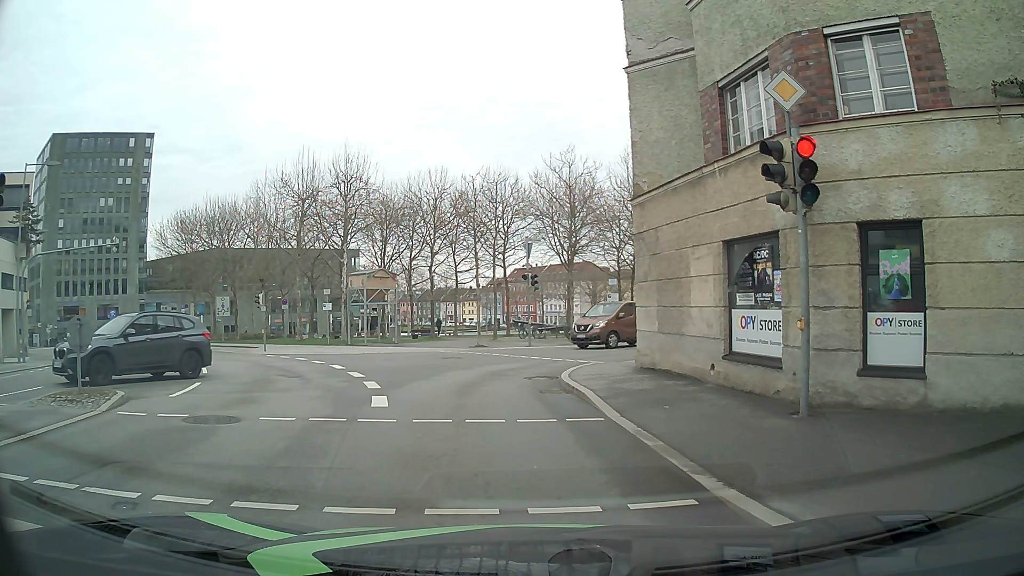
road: tertiary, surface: asphalt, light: Day
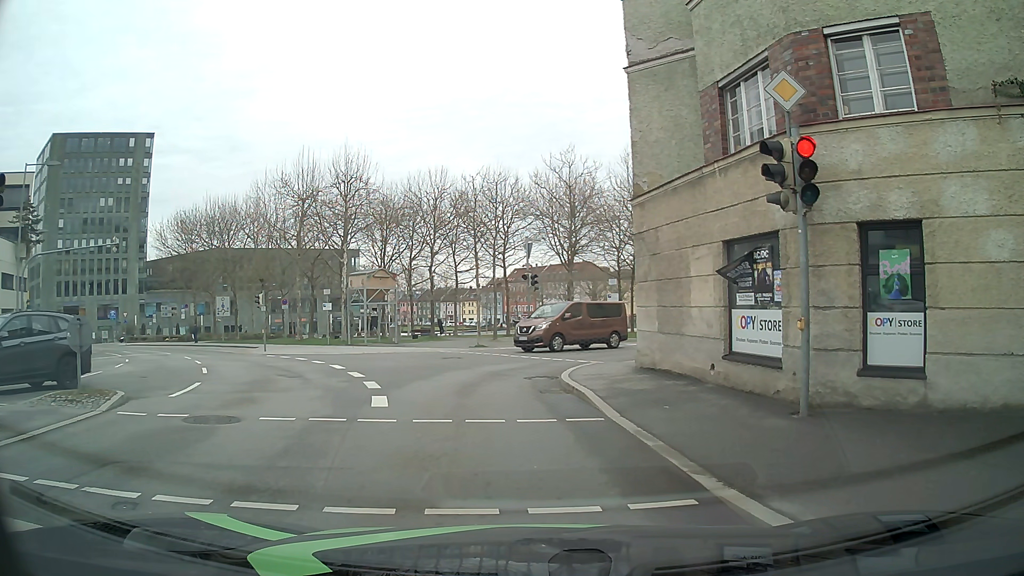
(0.0, 0.0) m; 0°
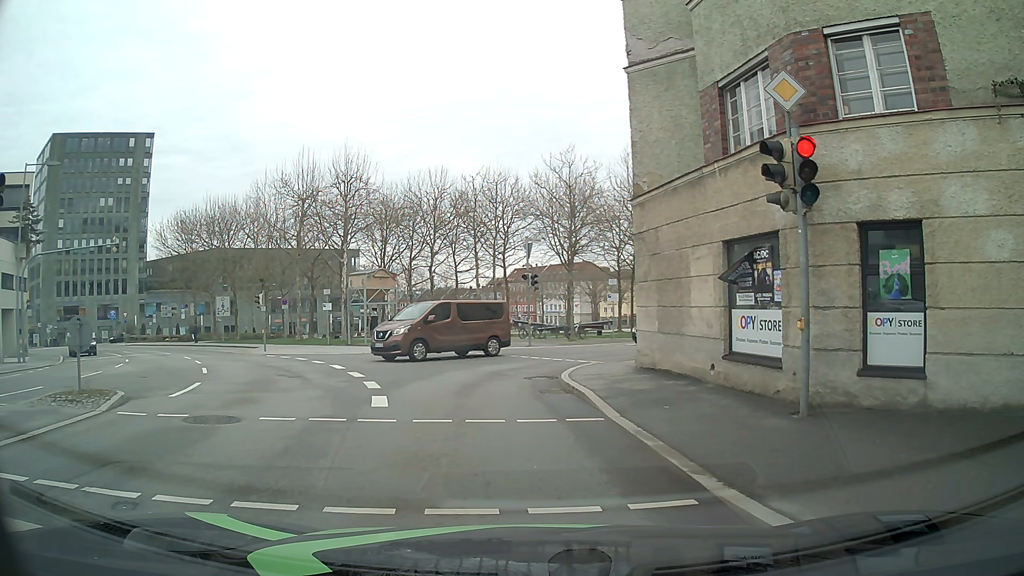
(0.0, 0.0) m; 0°
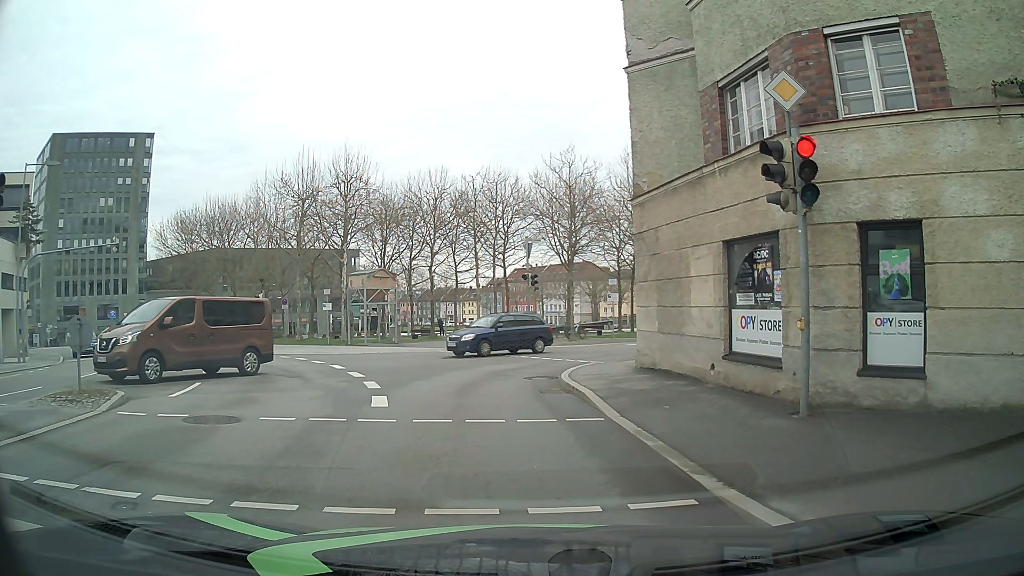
(0.0, 0.0) m; 0°
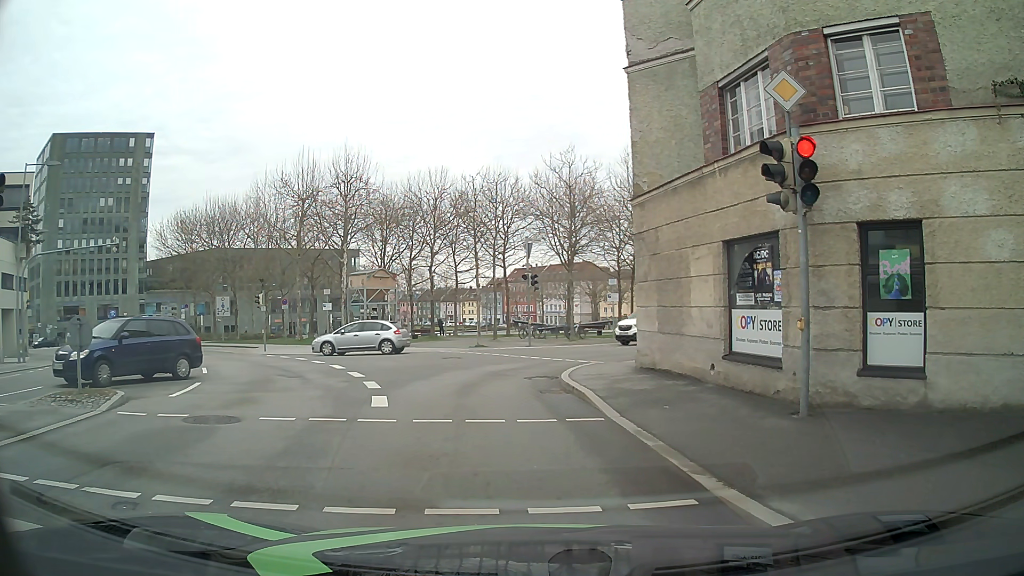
(0.0, 0.0) m; 0°
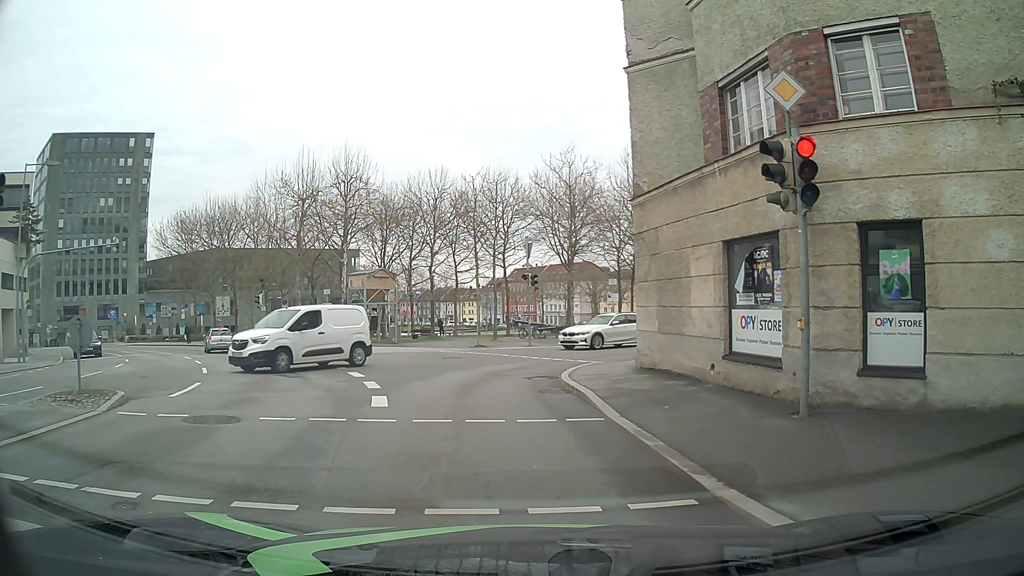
(0.0, 0.0) m; 0°
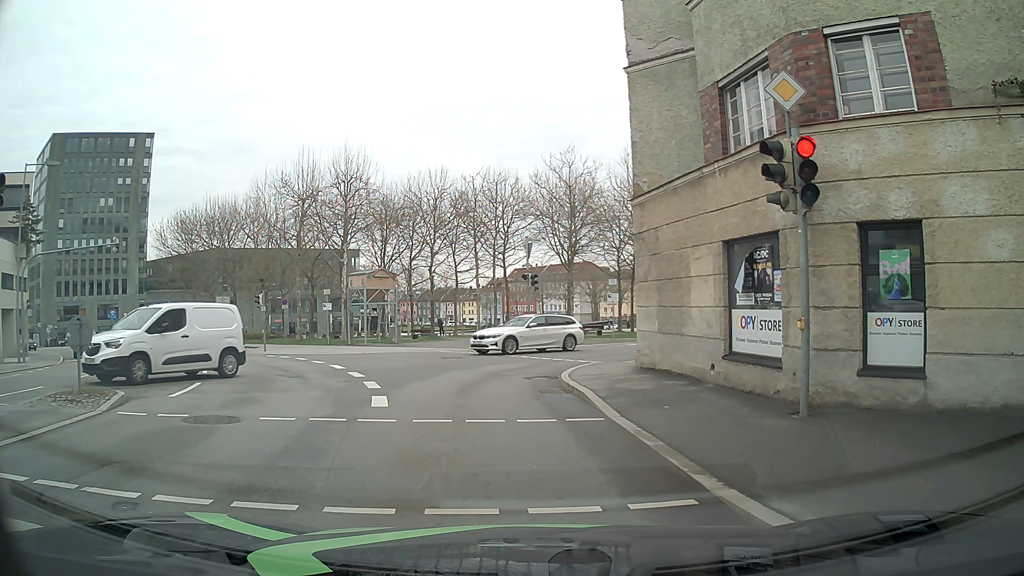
(0.0, 0.0) m; 0°
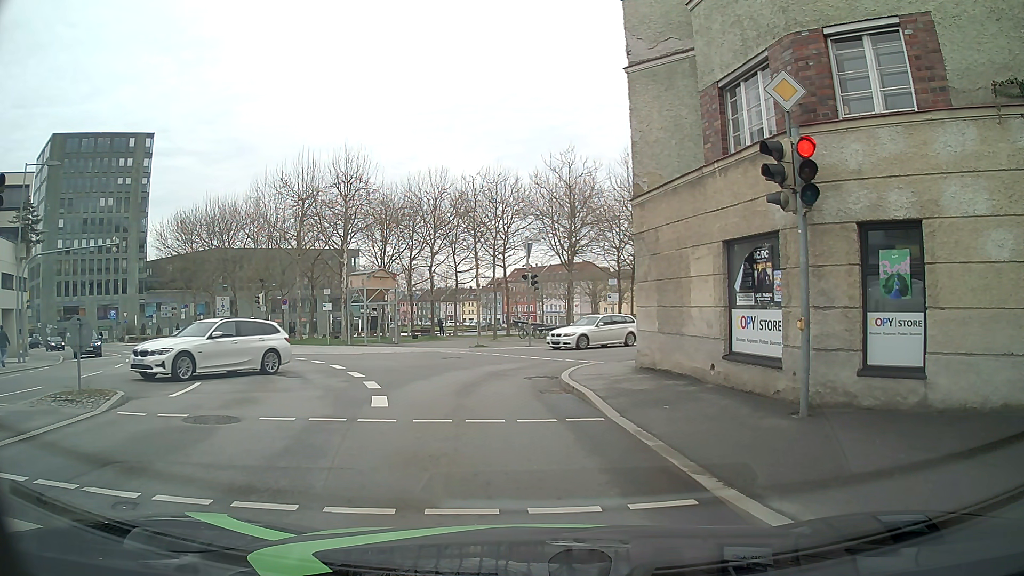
(0.0, 0.0) m; 0°
(-1, +10) (-2, +20) (+3, +28) (+10, +35) (+17, +43) (+24, +50) (+31, +57) (+38, +64) (+45, +72) (+51, +79) m
